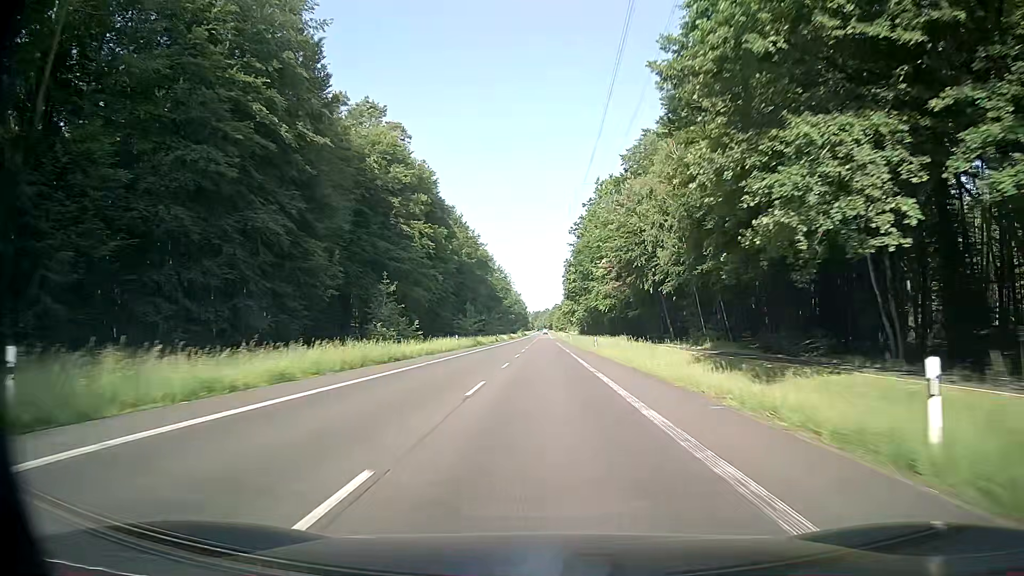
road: secondary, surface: asphalt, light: Day
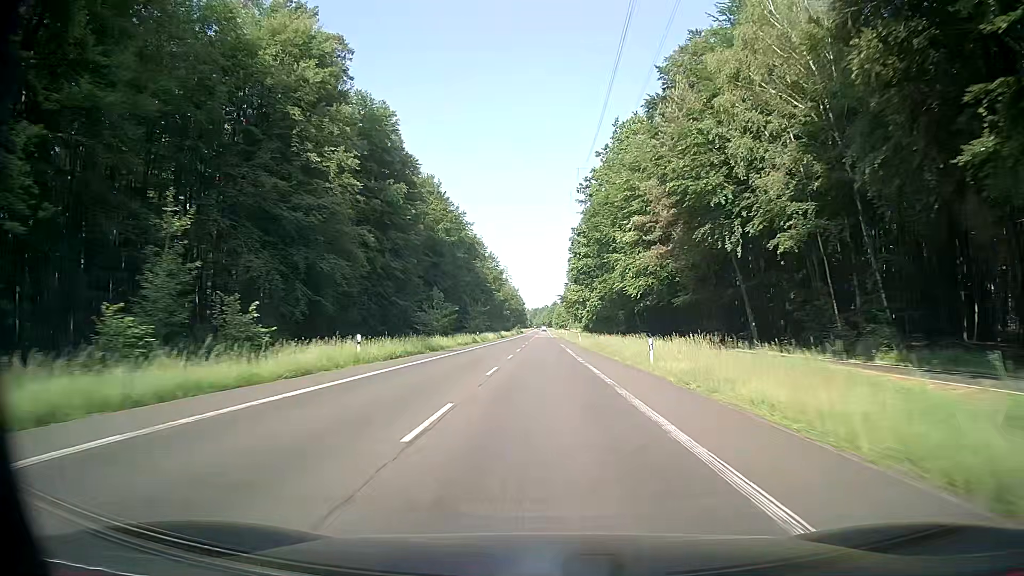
(-0.1, +30.2) m; 0°
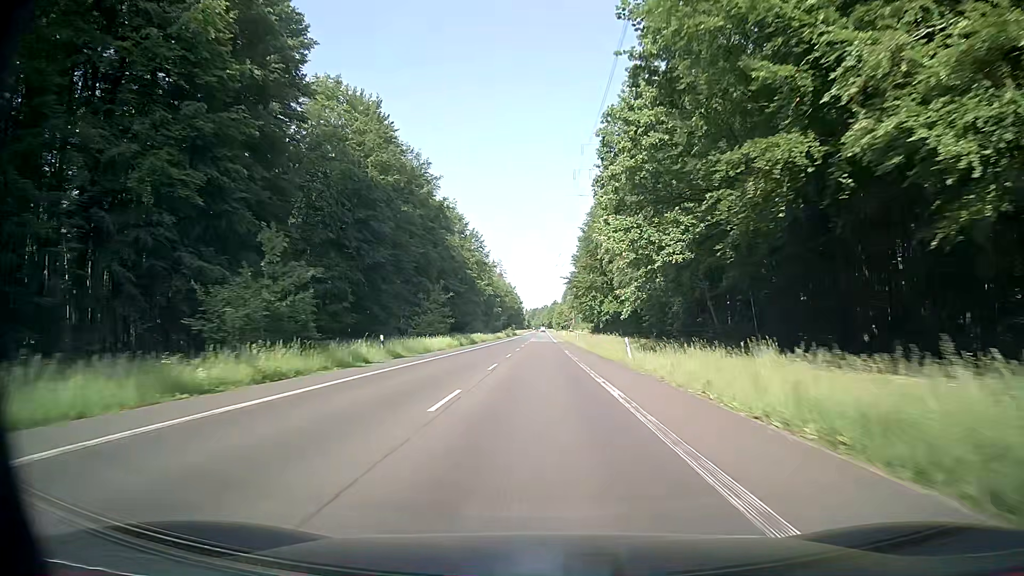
(0.0, +45.2) m; 0°
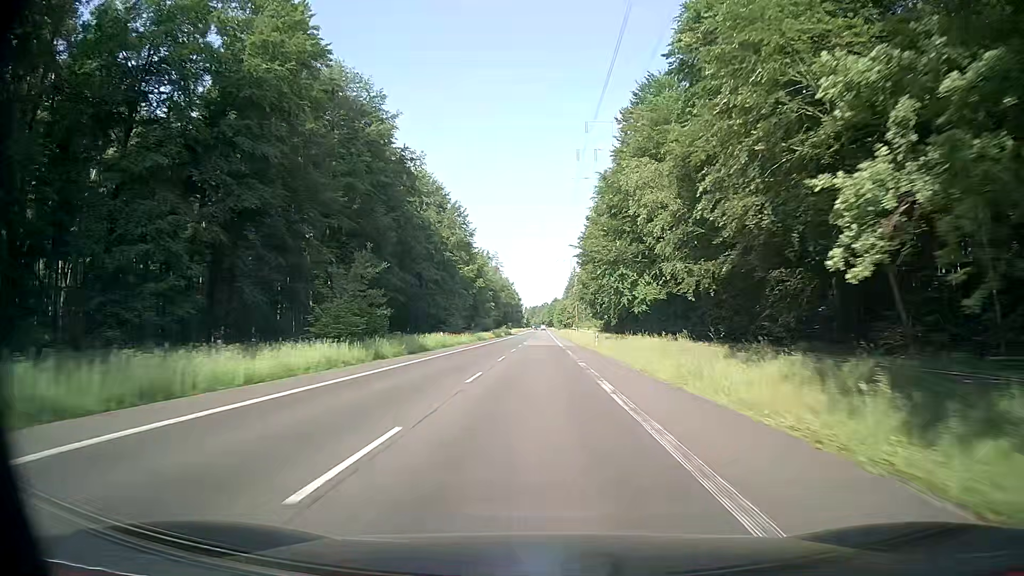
(+0.1, +30.1) m; 0°
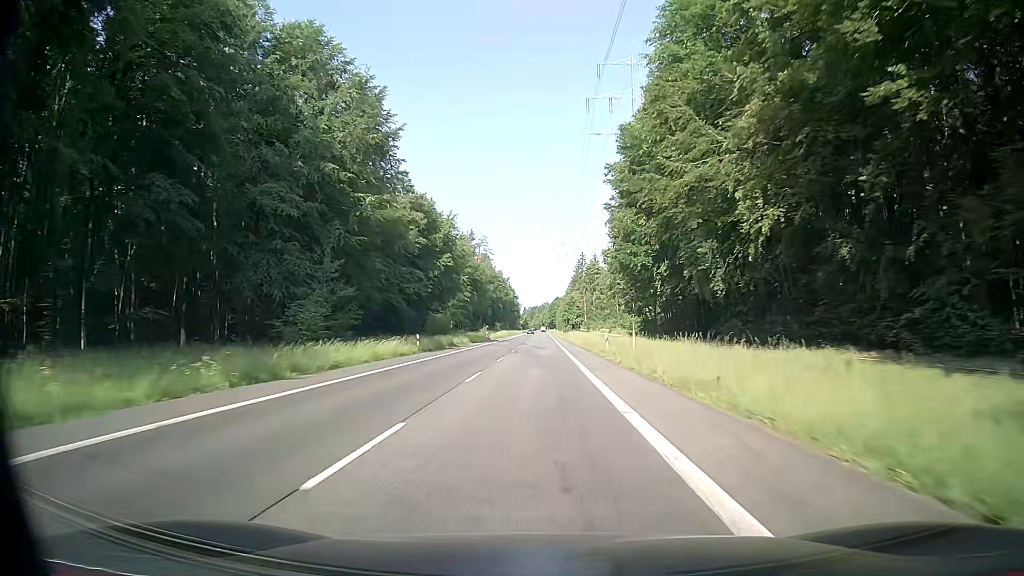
(+0.3, +59.9) m; 0°
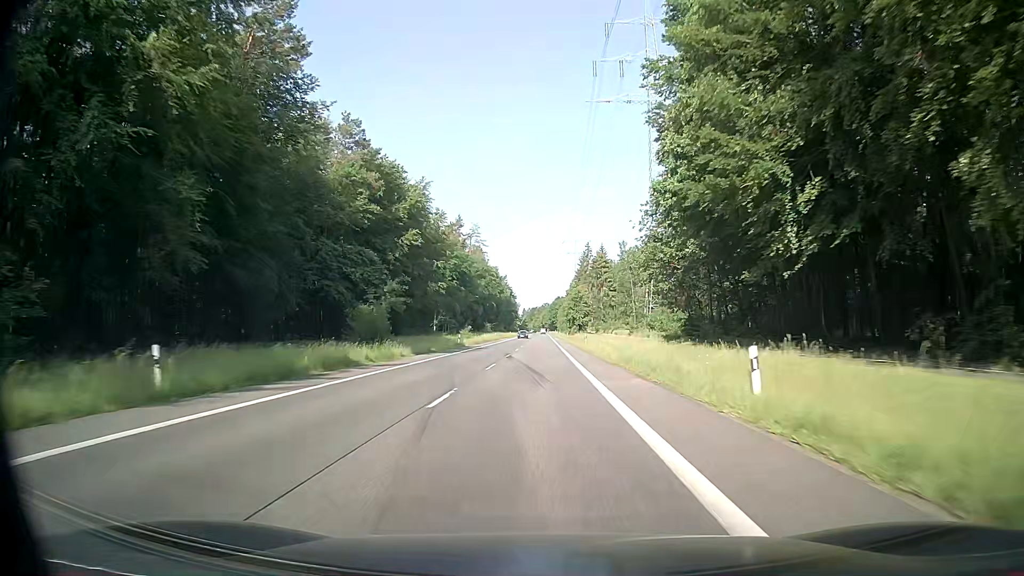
(0.0, +29.8) m; 0°
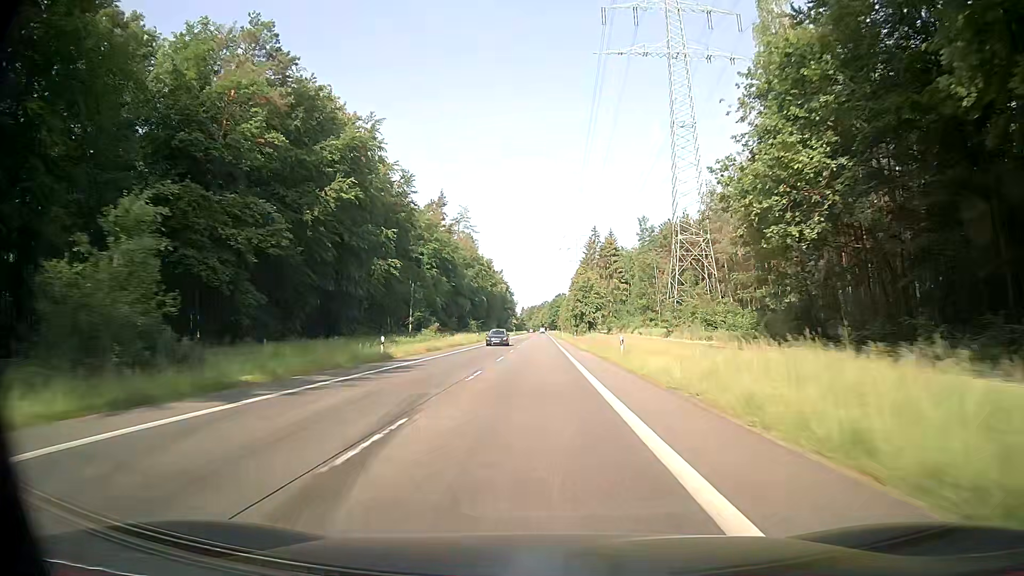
(0.0, +29.6) m; 0°
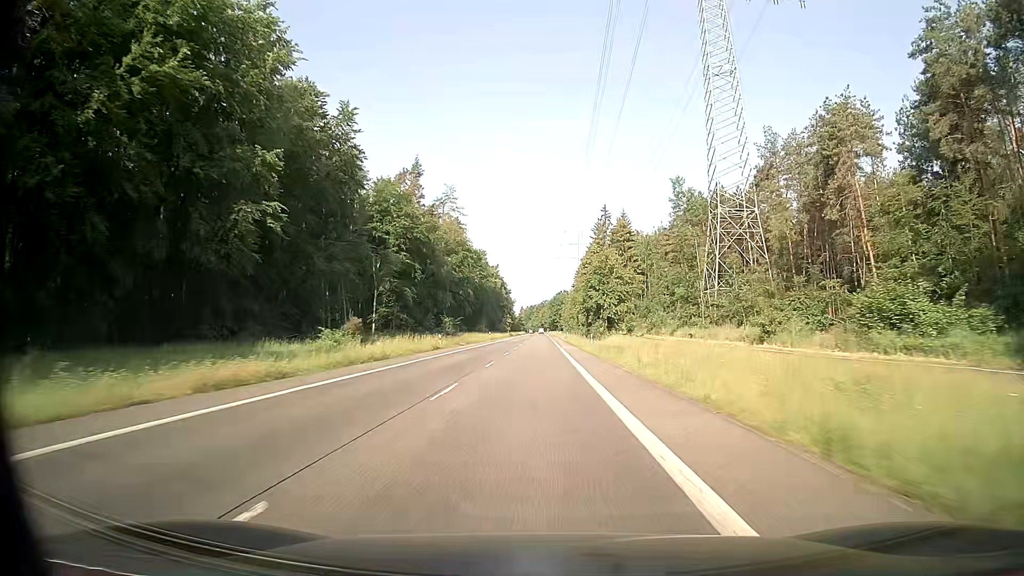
(-0.1, +29.5) m; 0°
(0, +10) (0, +20) (0, +30) (0, +40) (0, +50) (0, +60) (0, +70) (0, +80) (0, +90) (0, +100) m
